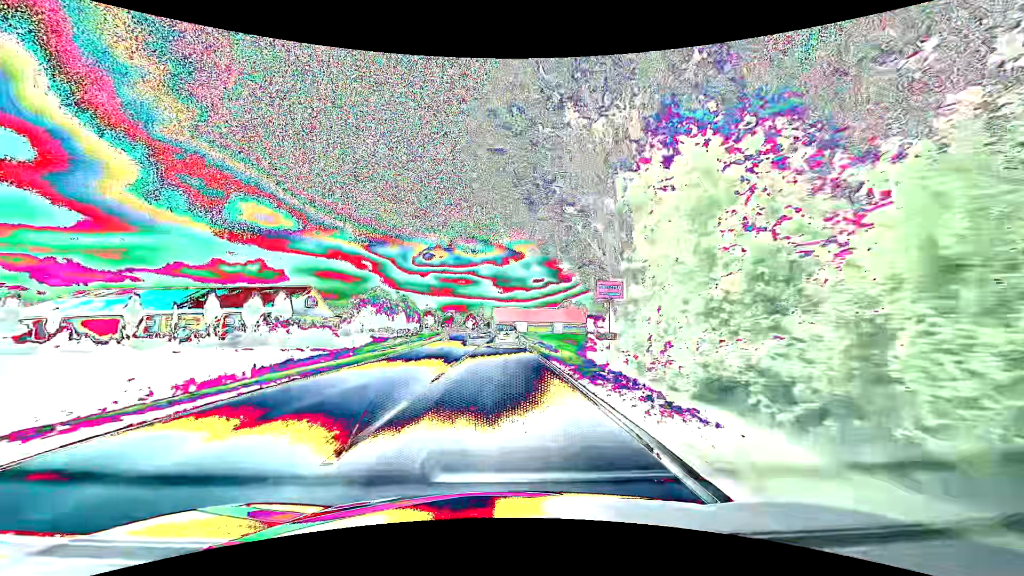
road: primary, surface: asphalt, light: Day
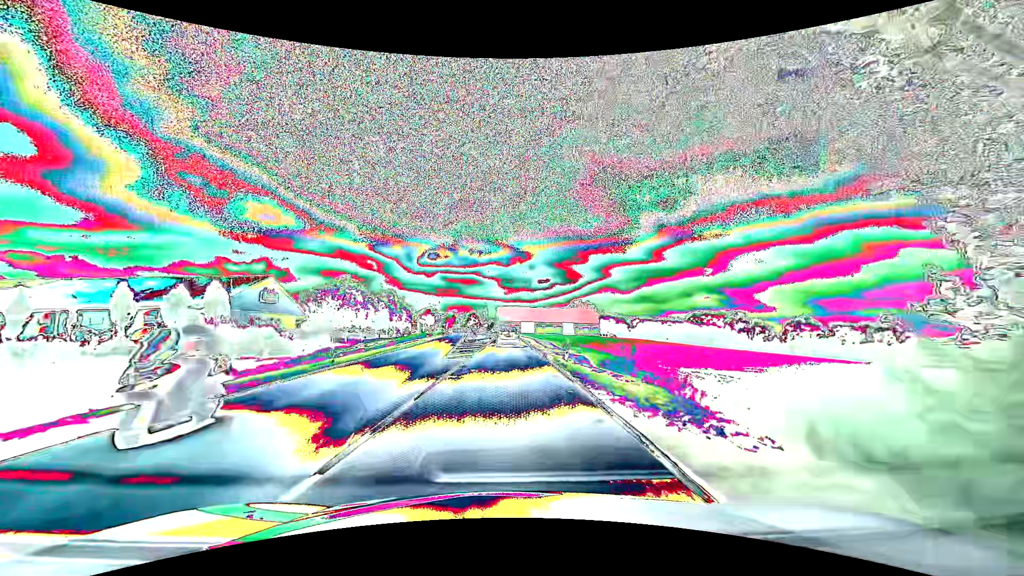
(-0.1, +17.0) m; -1°
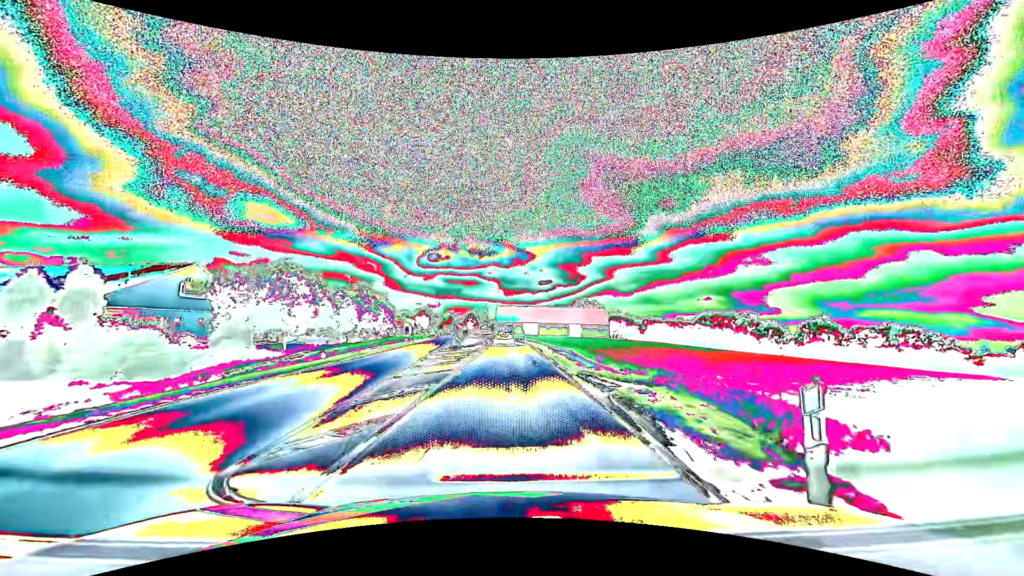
(0.0, +16.2) m; 0°
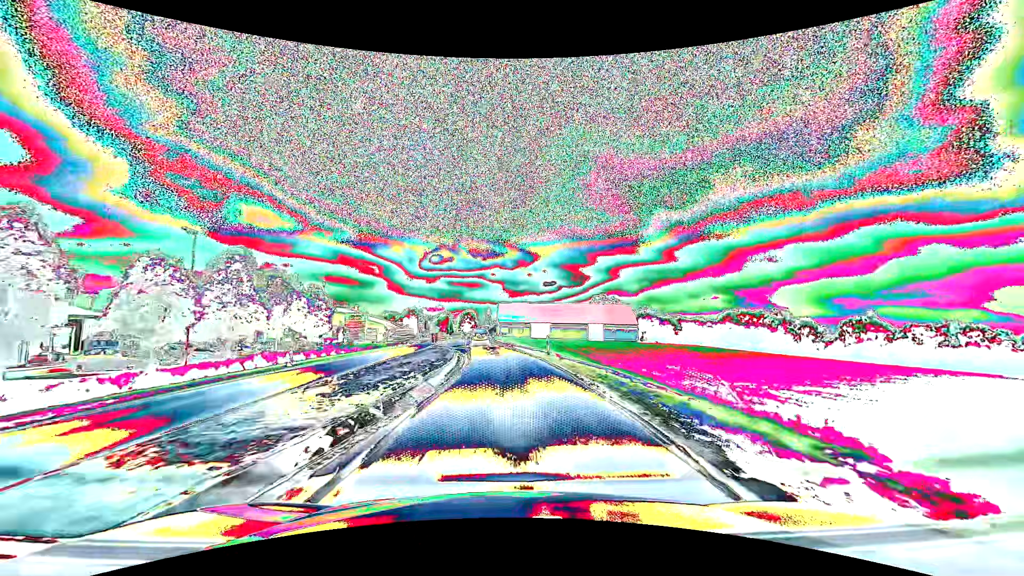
(+0.2, +31.7) m; 0°
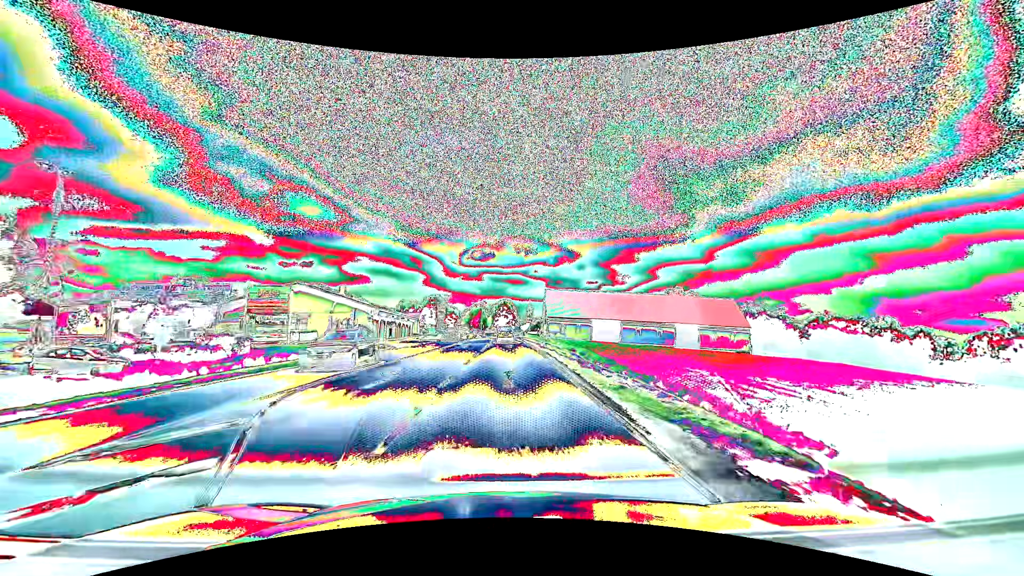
(-1.8, +39.3) m; -5°
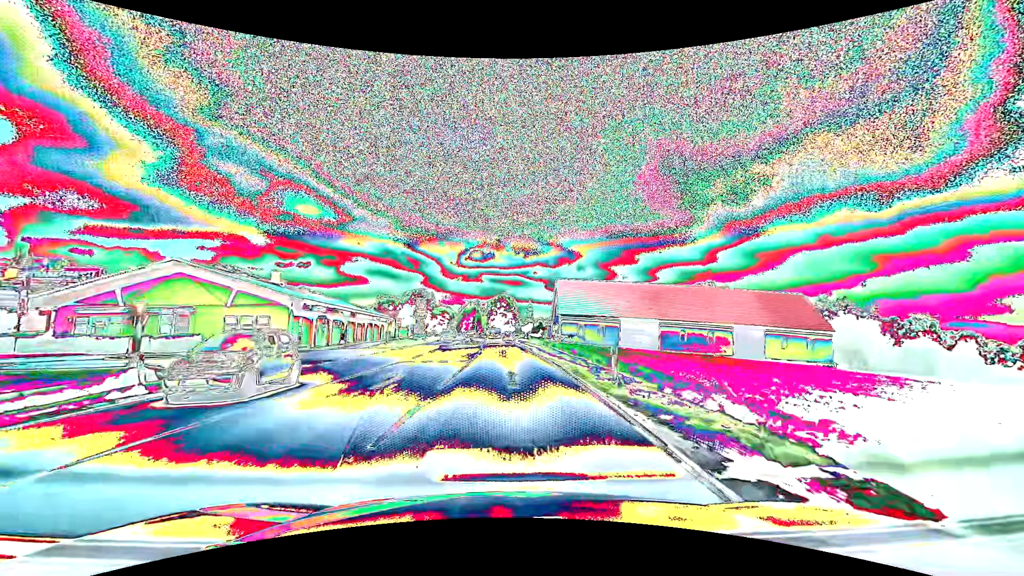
(-0.1, +23.8) m; 0°
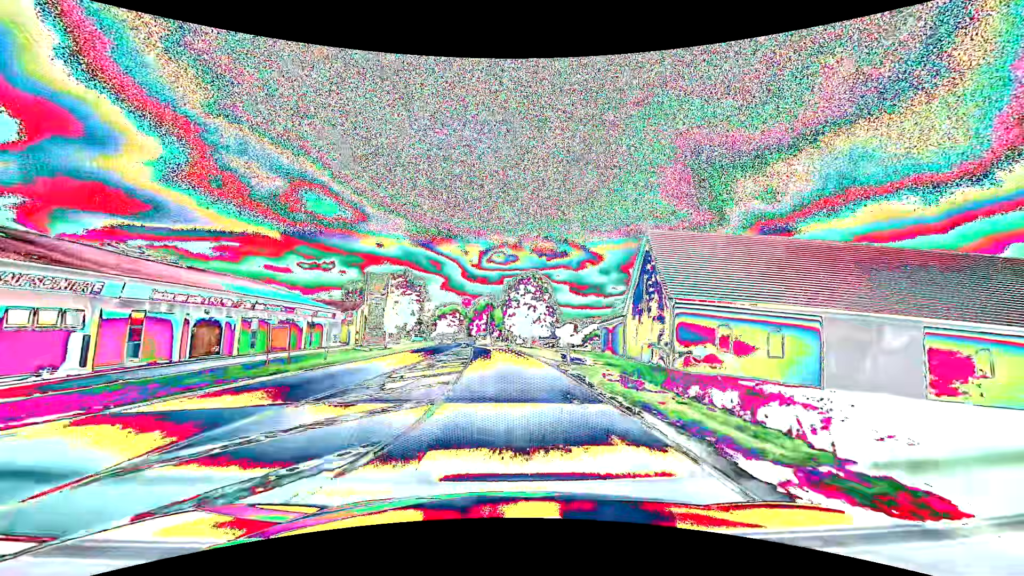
(-0.6, +39.8) m; -3°
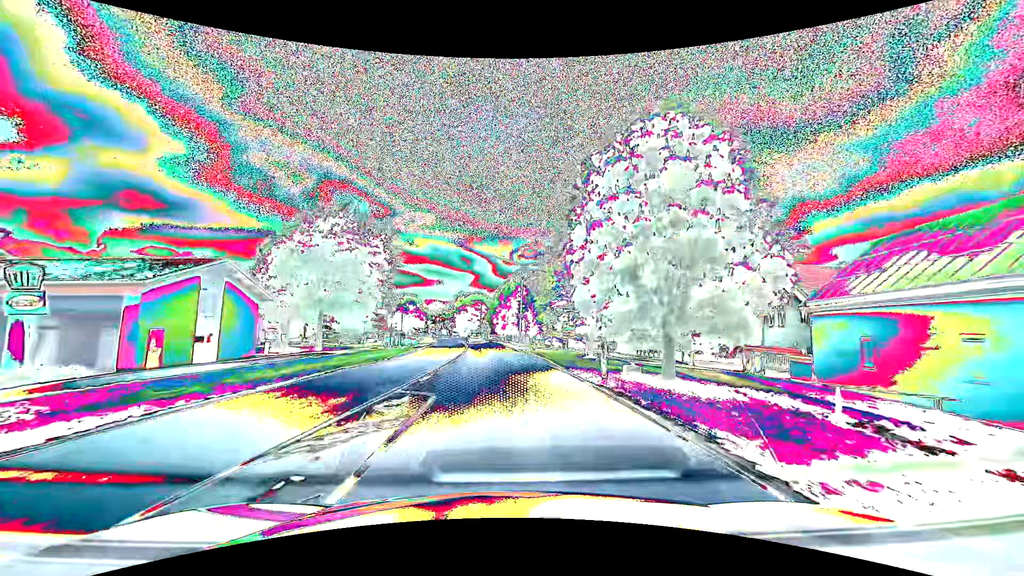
(-1.1, +39.7) m; -3°
(0, +10) (0, +20) (-1, +30) (-2, +40) (-2, +50) (-3, +60) (-5, +70) (-6, +80) (-8, +90) (-9, +99) m
